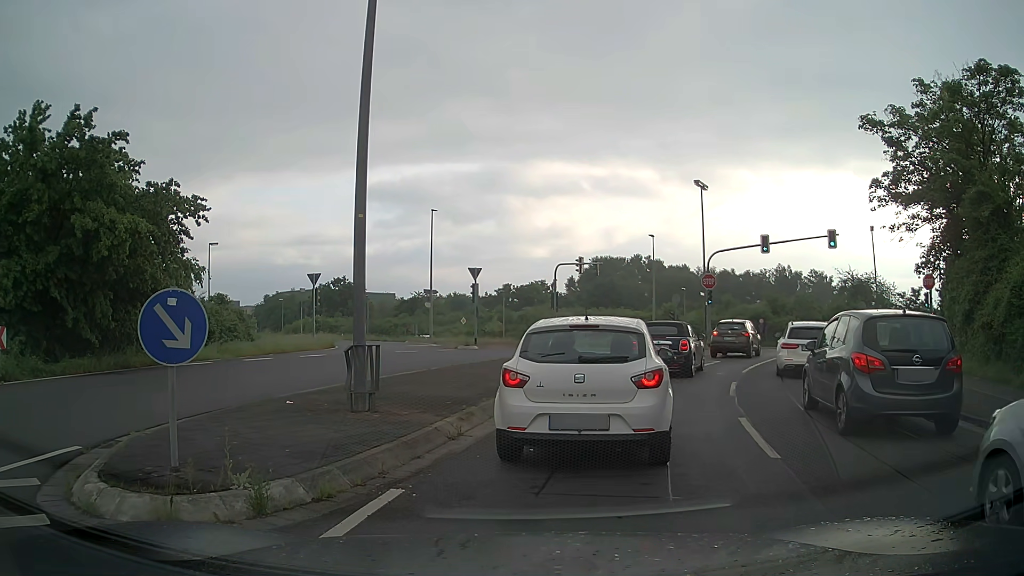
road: unclassified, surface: asphalt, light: Day
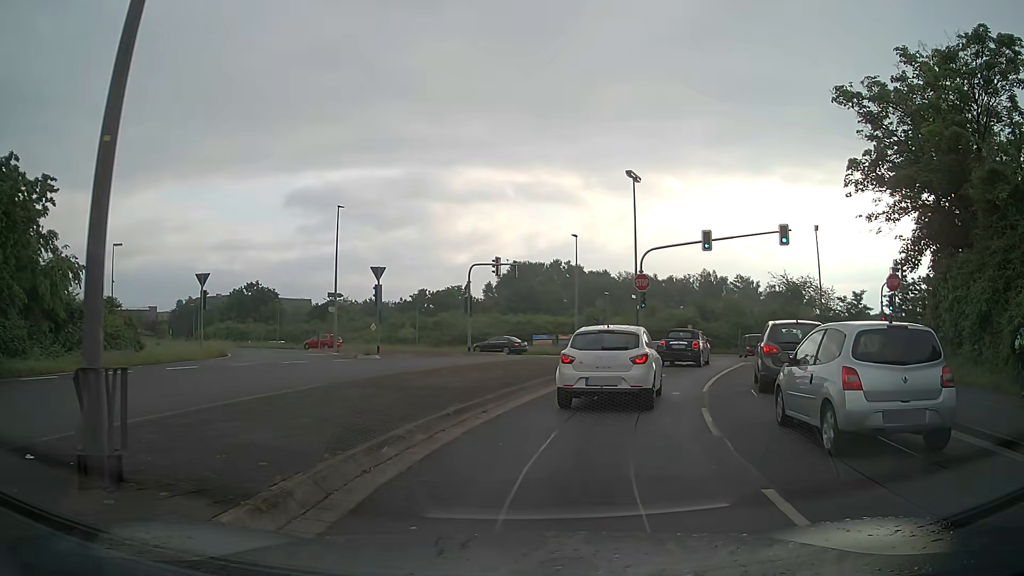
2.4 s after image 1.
(+0.4, +4.7) m; +8°
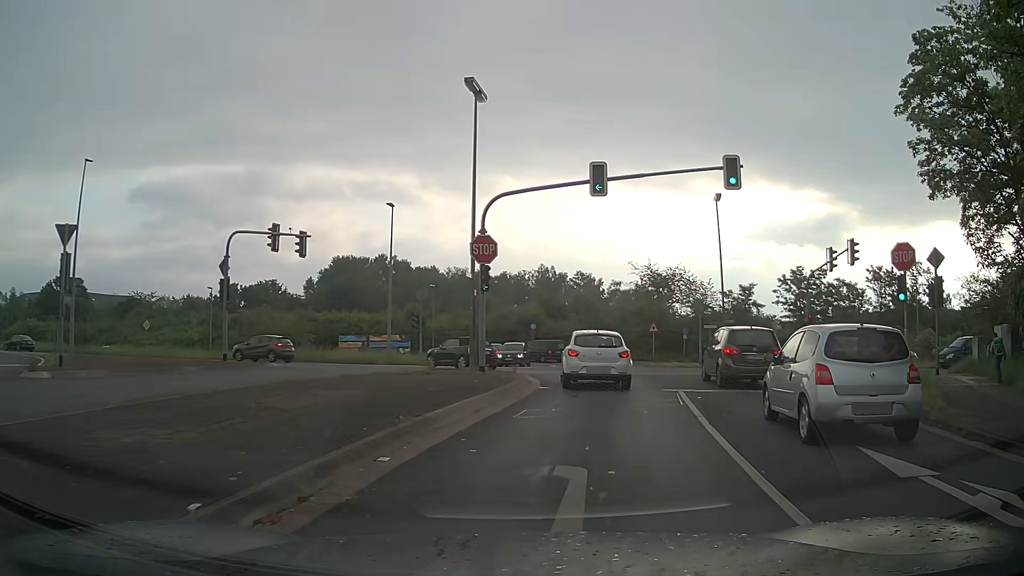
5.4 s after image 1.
(+1.9, +14.5) m; +15°
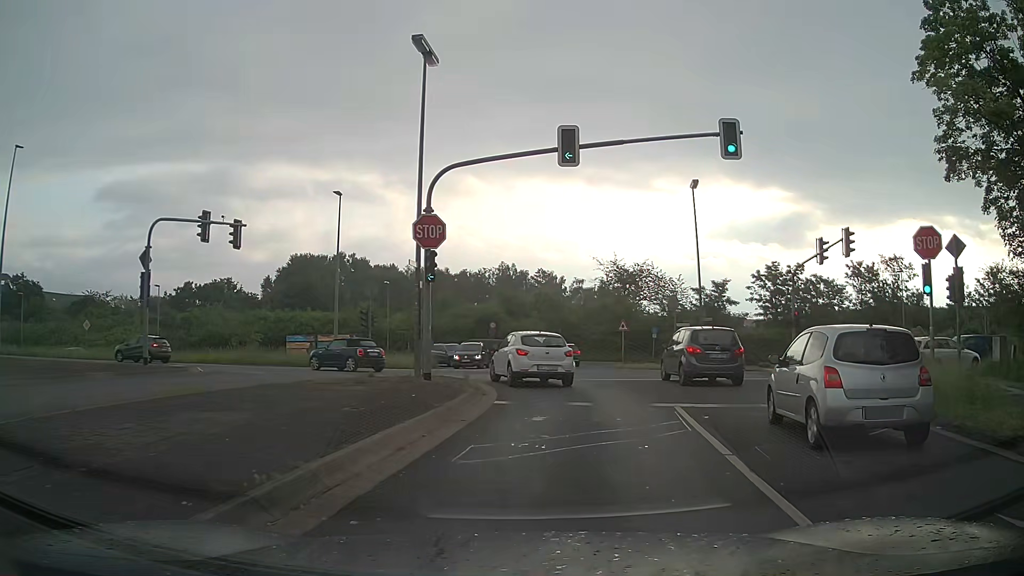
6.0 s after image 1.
(+0.1, +3.7) m; +3°
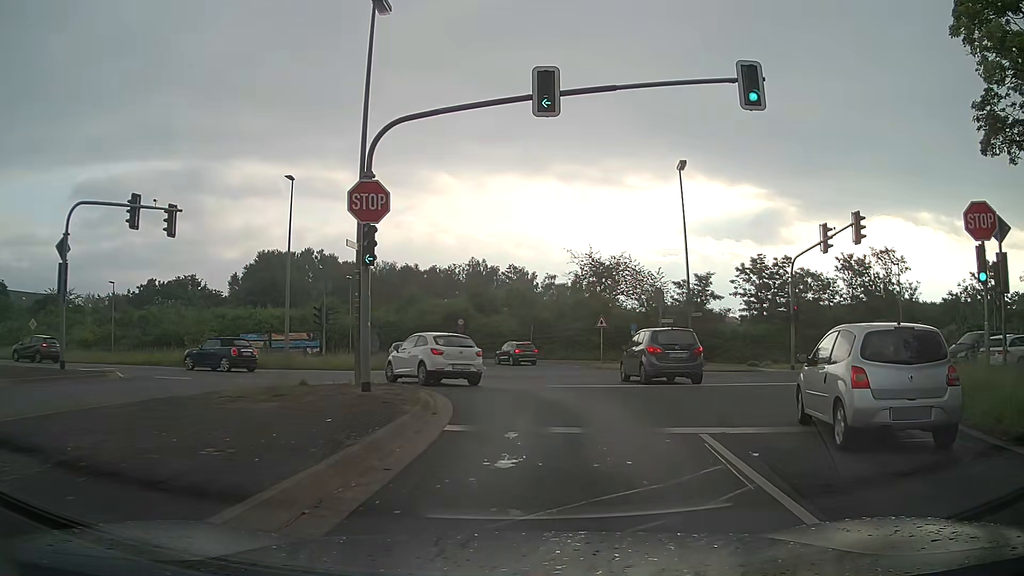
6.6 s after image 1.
(+0.1, +3.8) m; +2°
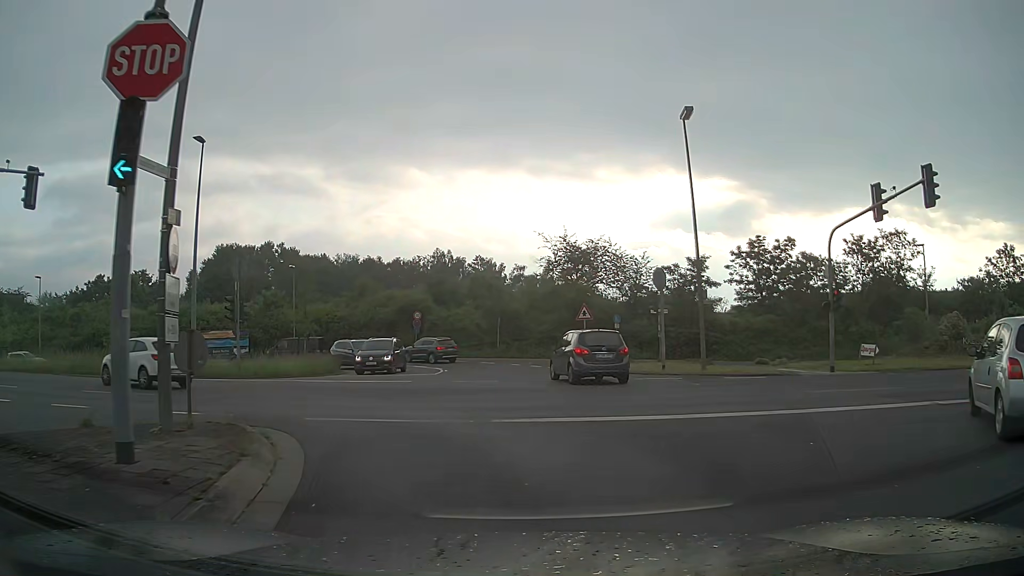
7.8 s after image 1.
(+0.3, +7.8) m; +3°
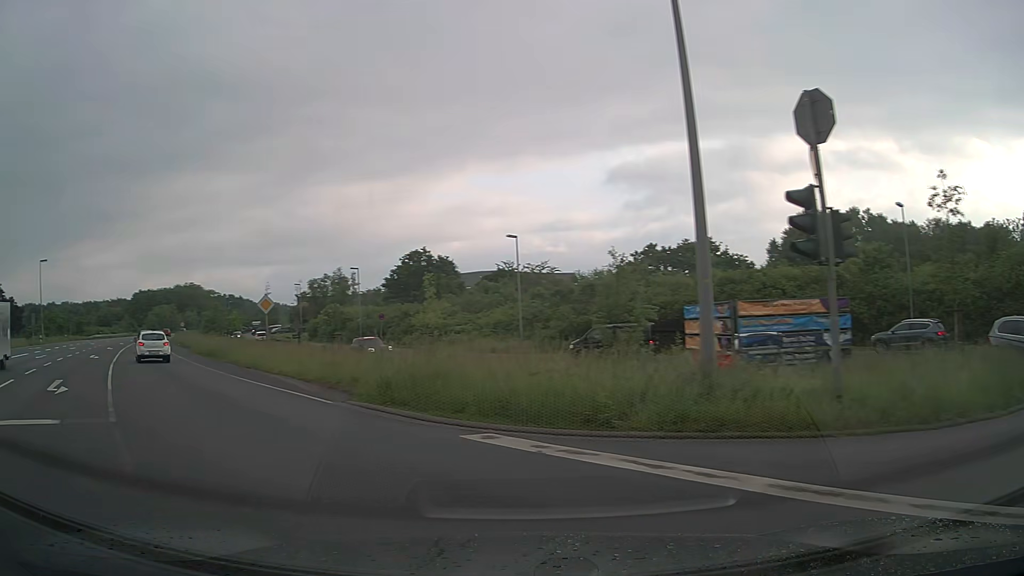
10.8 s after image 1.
(-6.6, +18.3) m; -51°
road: primary
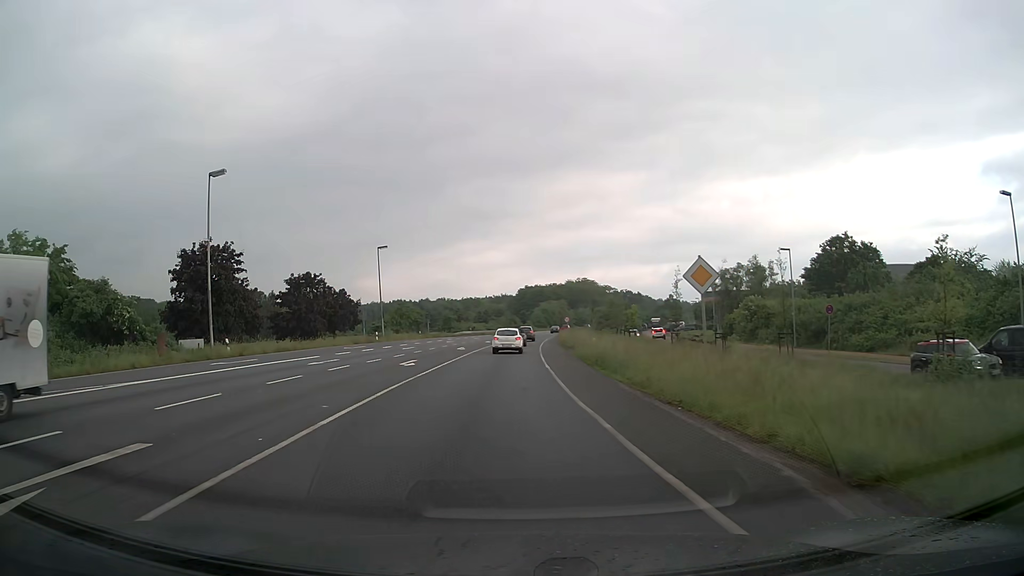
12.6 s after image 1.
(-4.9, +13.1) m; -34°
(0, +10) (0, +20) (0, +30) (0, +40) (0, +50) (+1, +60) (+1, +70) (+2, +80) (+3, +90) (+4, +100) m
